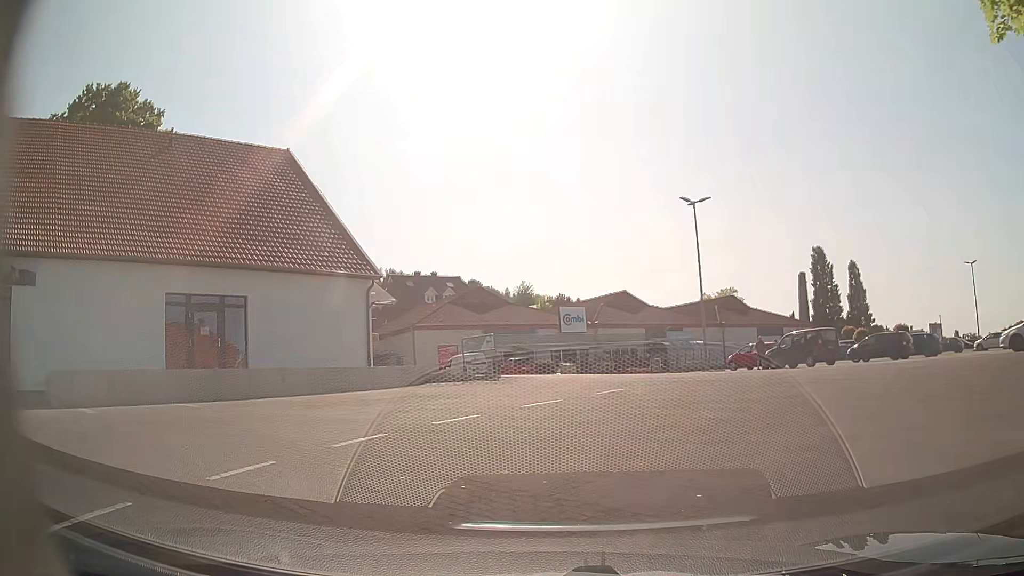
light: Day
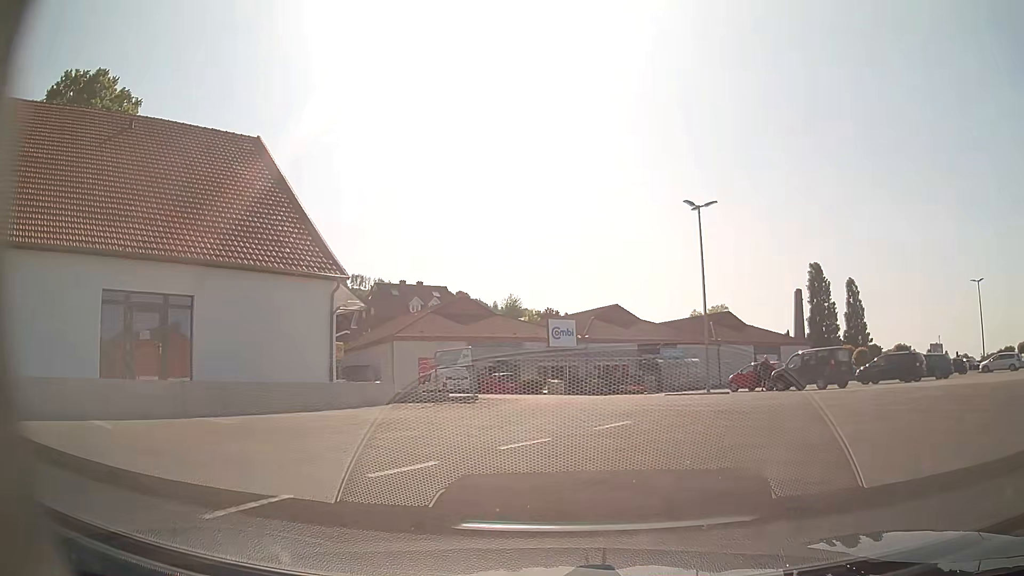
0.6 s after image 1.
(+0.1, +2.9) m; +3°
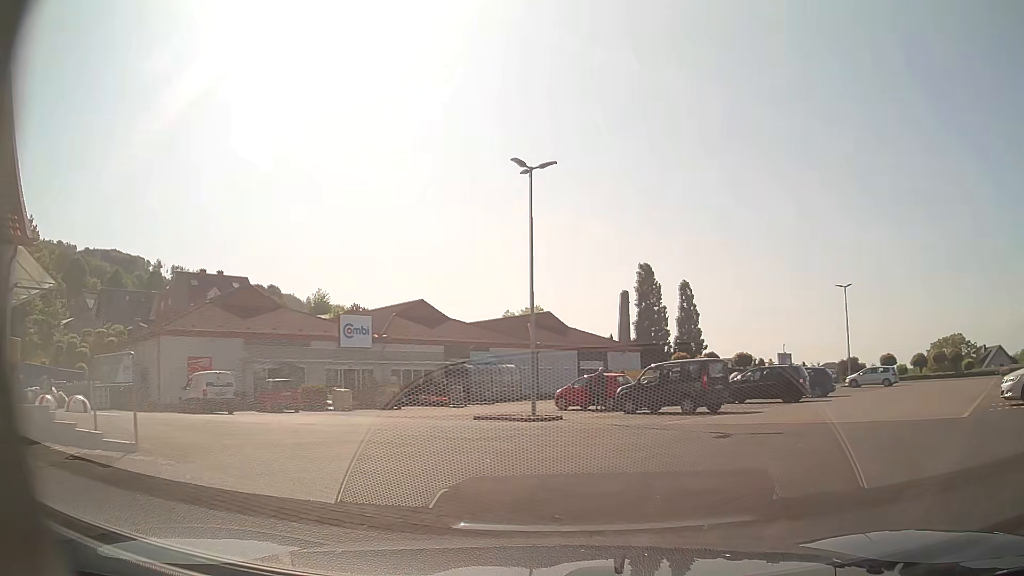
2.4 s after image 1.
(+0.9, +7.6) m; +15°
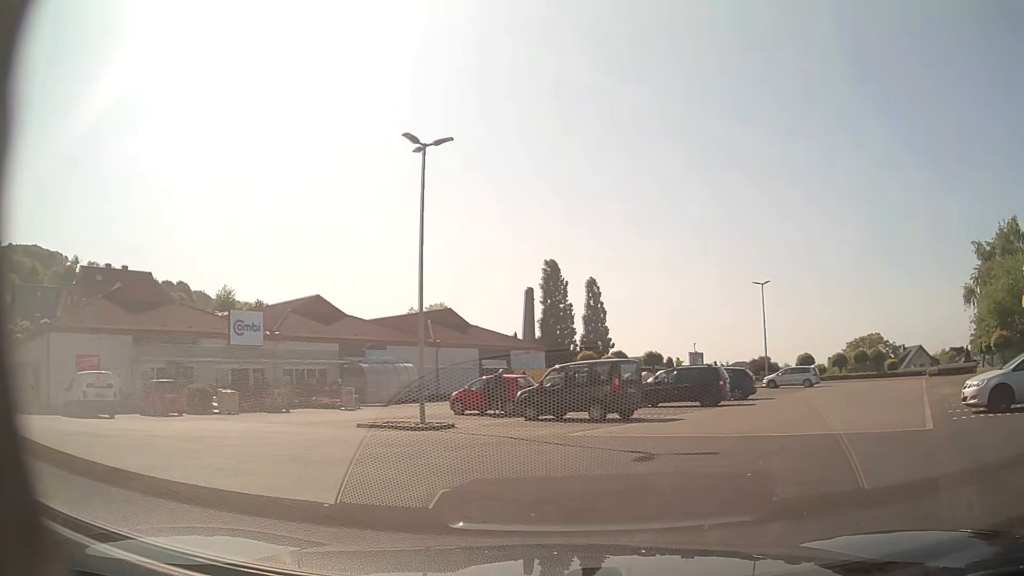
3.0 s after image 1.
(+0.2, +2.5) m; +9°
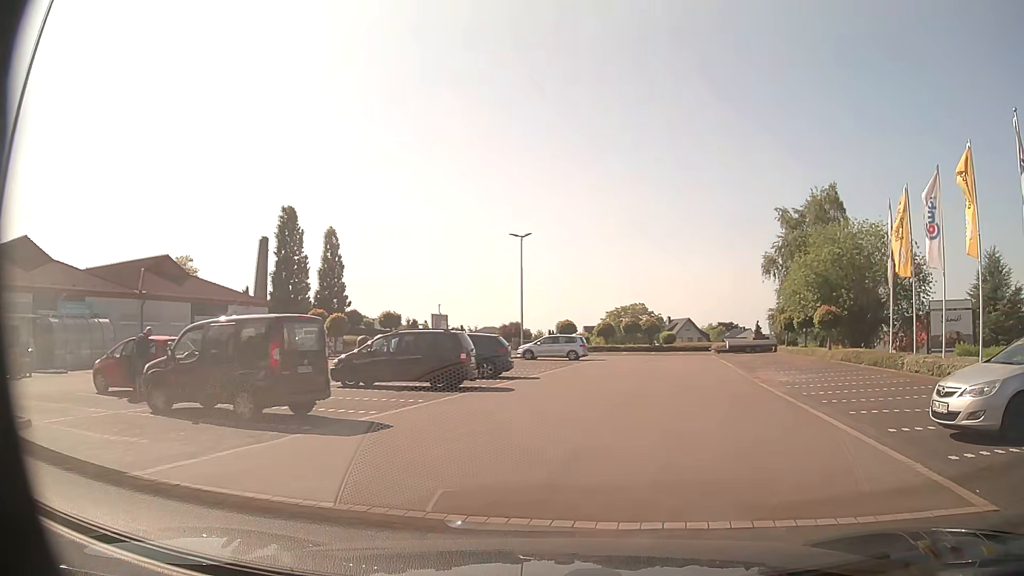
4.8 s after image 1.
(+1.7, +8.6) m; +21°
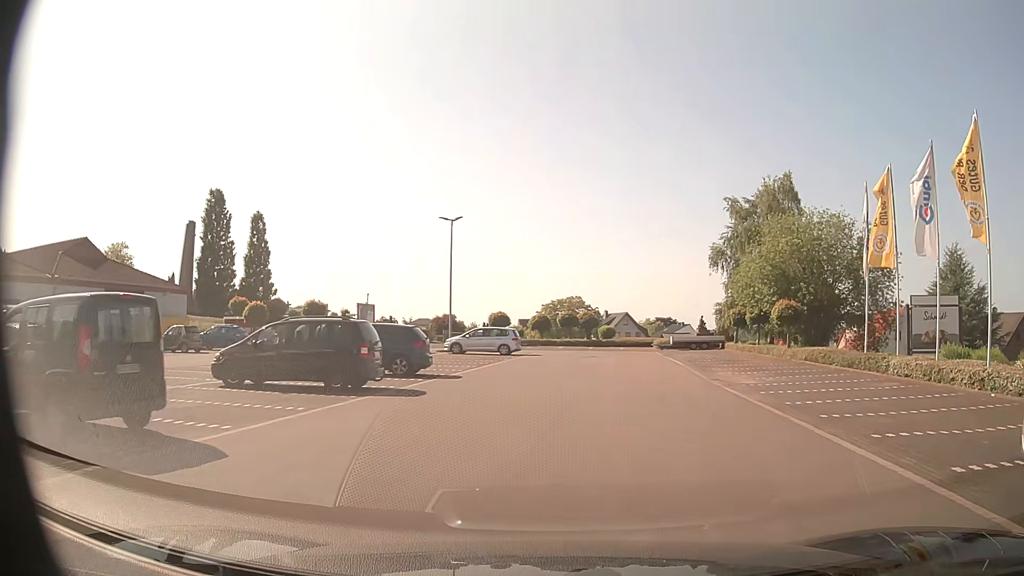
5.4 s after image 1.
(+0.2, +3.7) m; +6°
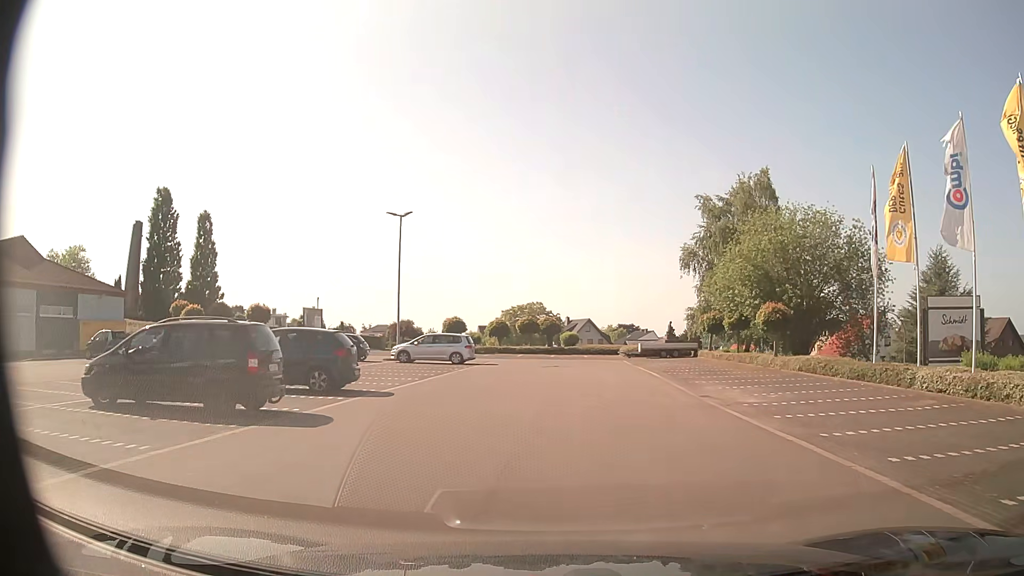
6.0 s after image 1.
(+0.1, +4.0) m; +2°
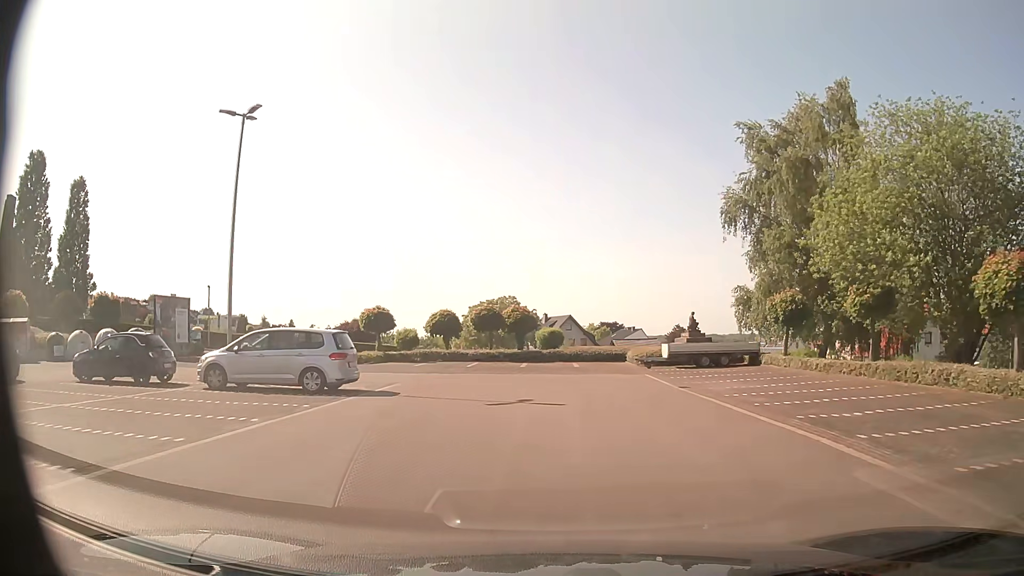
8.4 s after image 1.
(+0.7, +19.3) m; +2°
